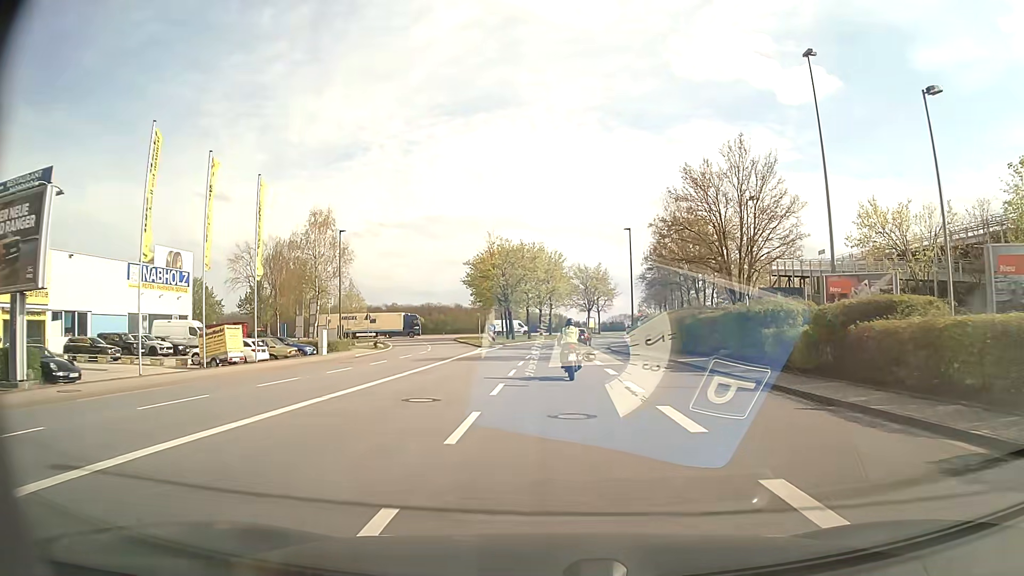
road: residential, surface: asphalt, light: Day
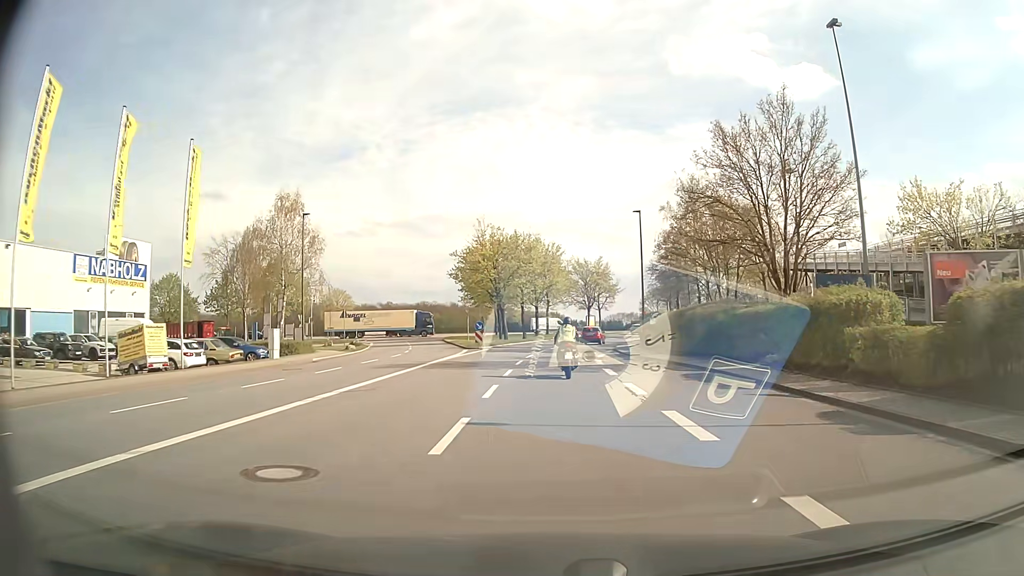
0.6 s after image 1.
(0.0, +6.9) m; 0°
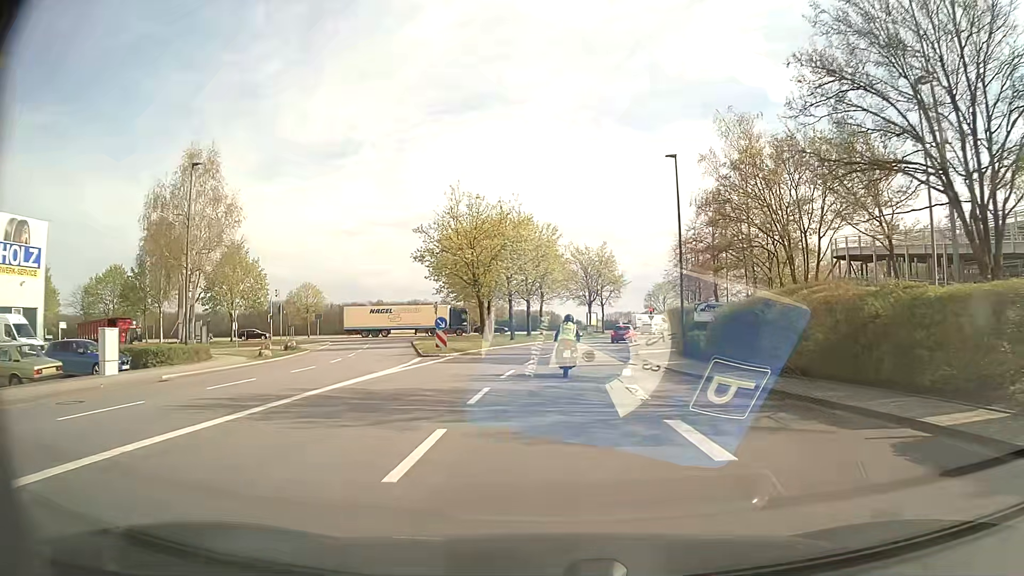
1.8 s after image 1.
(+0.1, +13.3) m; 0°
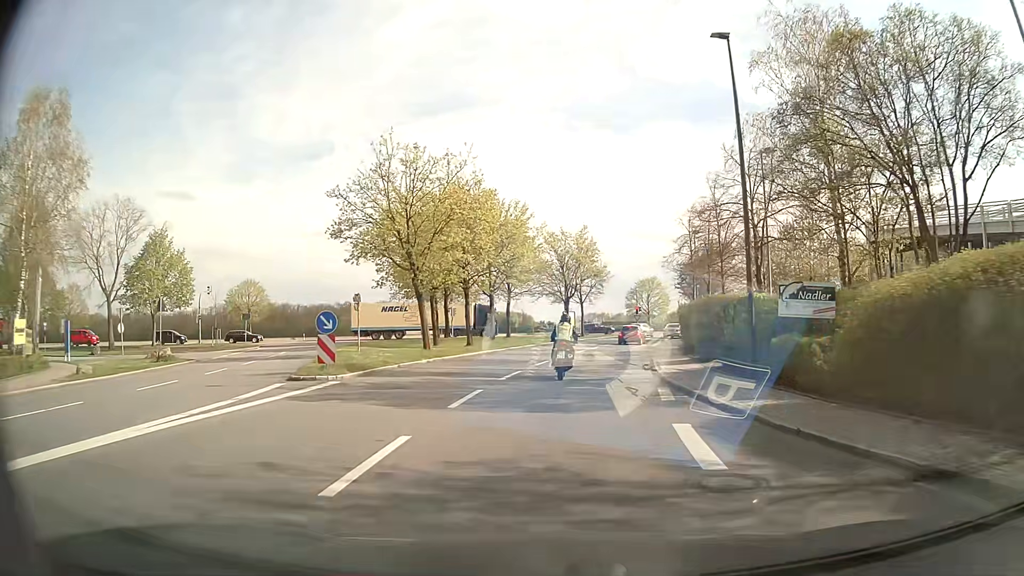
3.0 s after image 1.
(+0.3, +12.4) m; +3°
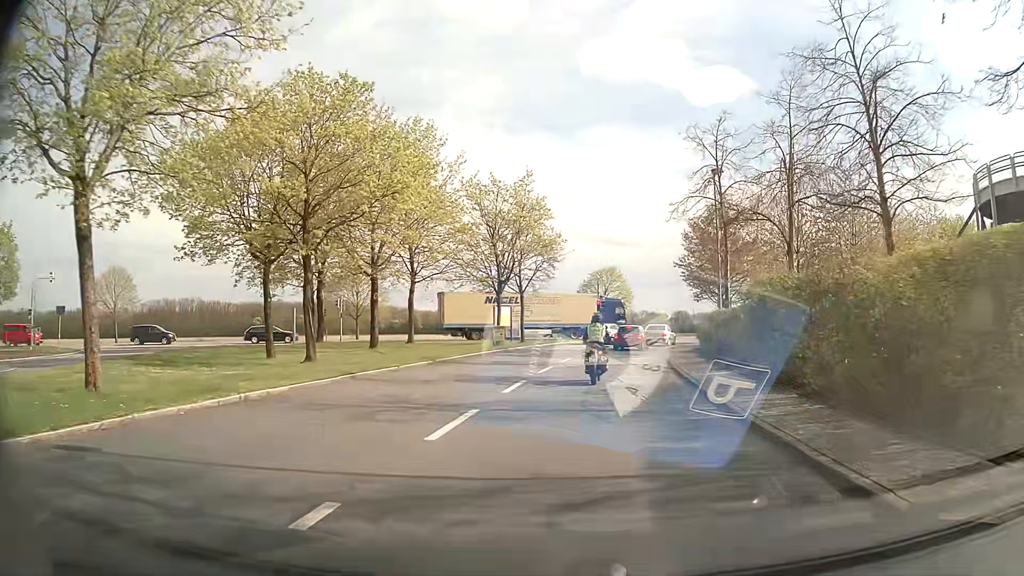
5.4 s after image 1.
(+0.9, +20.8) m; +5°
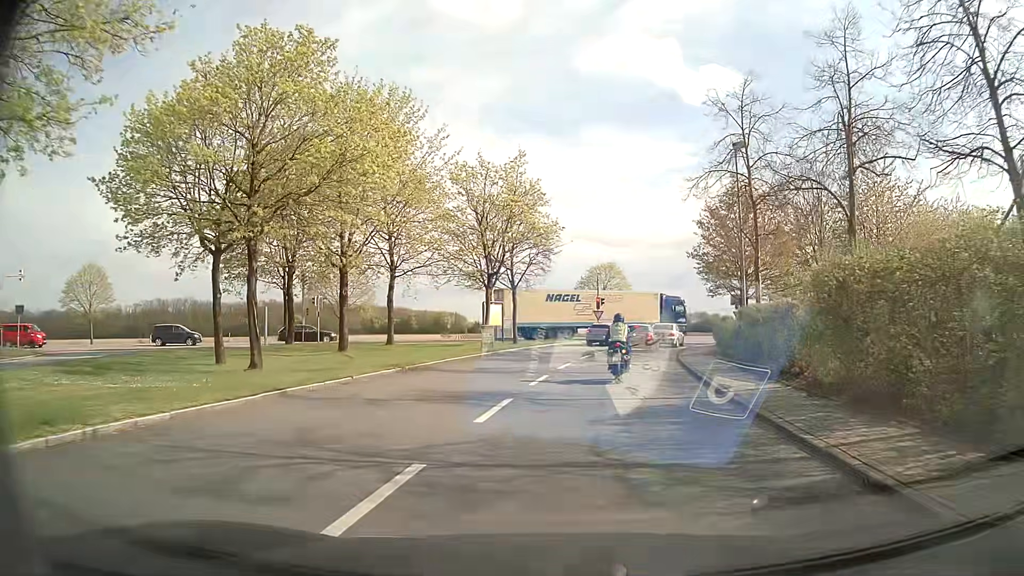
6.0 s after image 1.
(0.0, +4.3) m; 0°
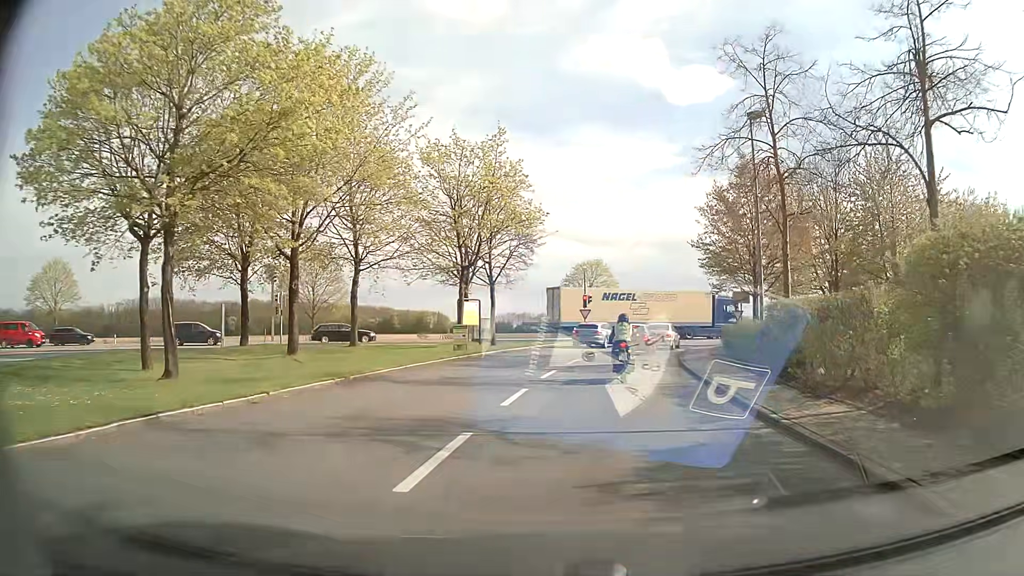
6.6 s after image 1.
(0.0, +4.0) m; +2°
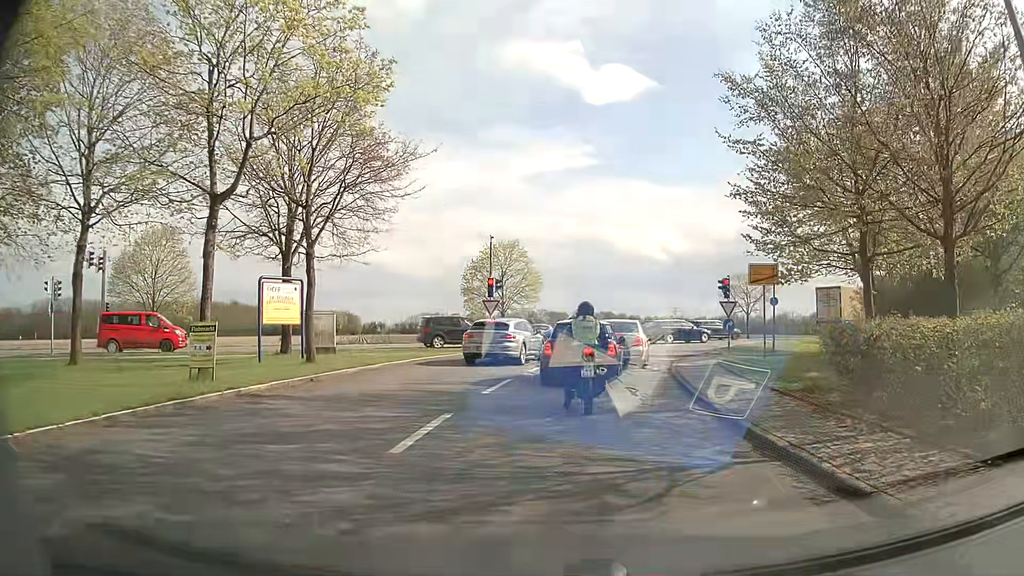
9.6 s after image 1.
(+0.8, +16.0) m; +6°
(0, +10) (+1, +20) (+4, +30) (+9, +38) (+15, +46) (+23, +52) (+32, +57) (+40, +62) (+49, +67) (+57, +72) m
